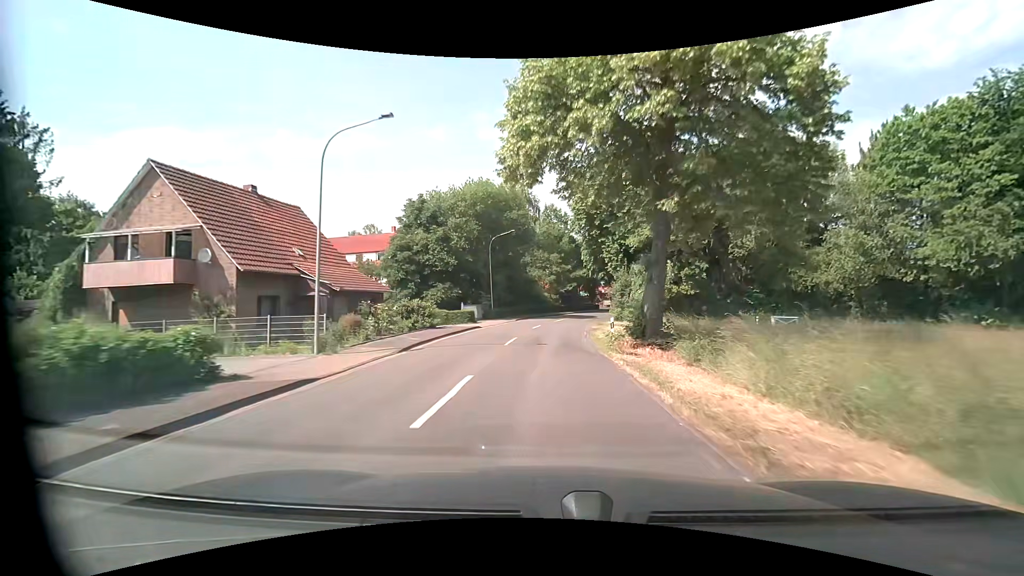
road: secondary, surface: asphalt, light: Day
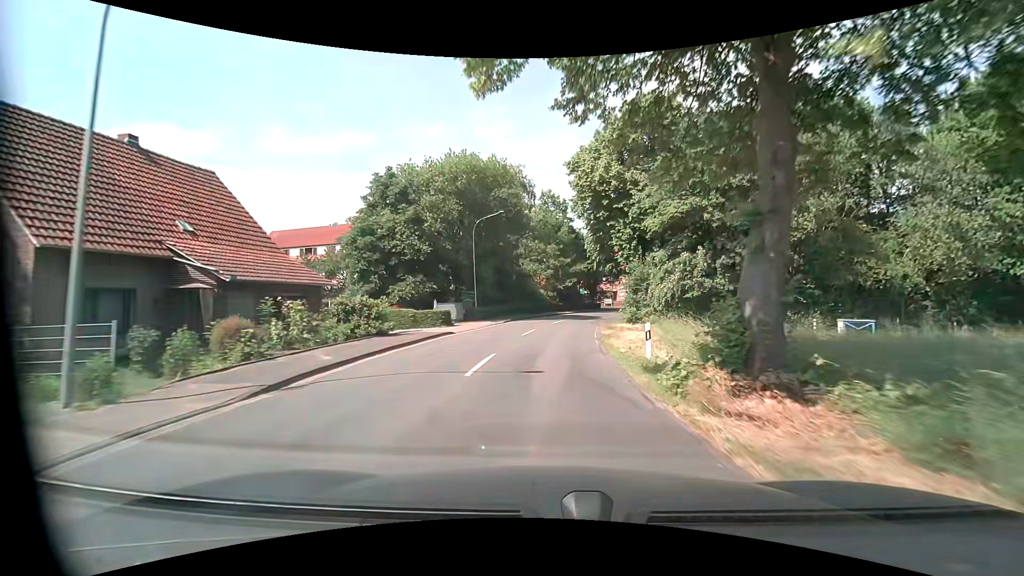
(0.0, +8.0) m; 0°
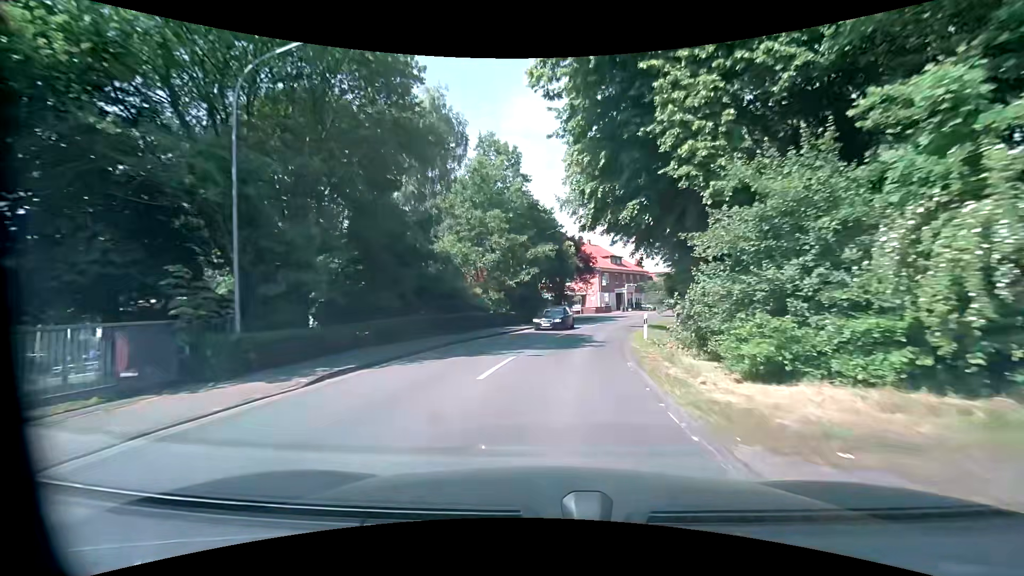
(+0.8, +23.9) m; +5°
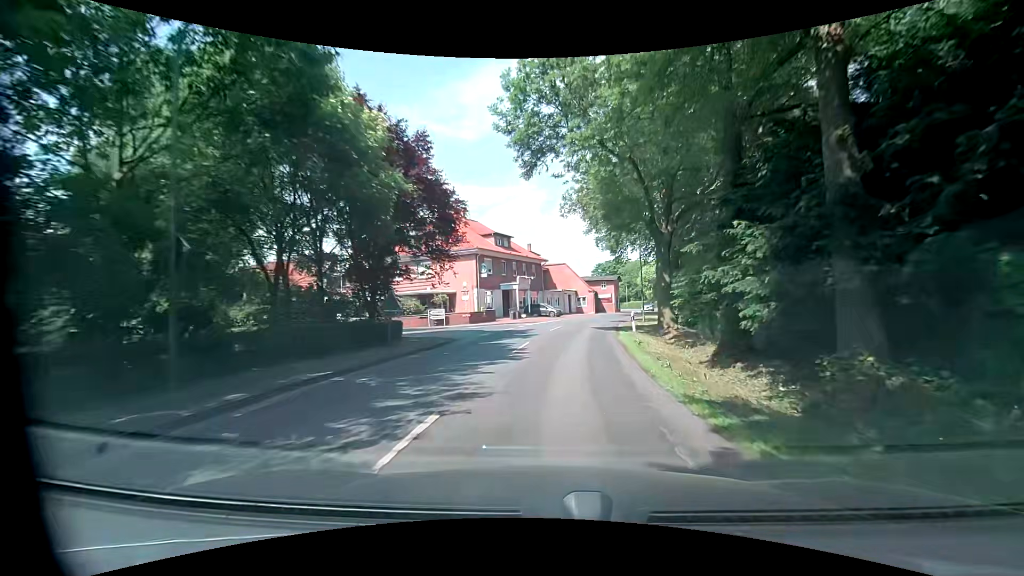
(+3.5, +30.9) m; +15°
